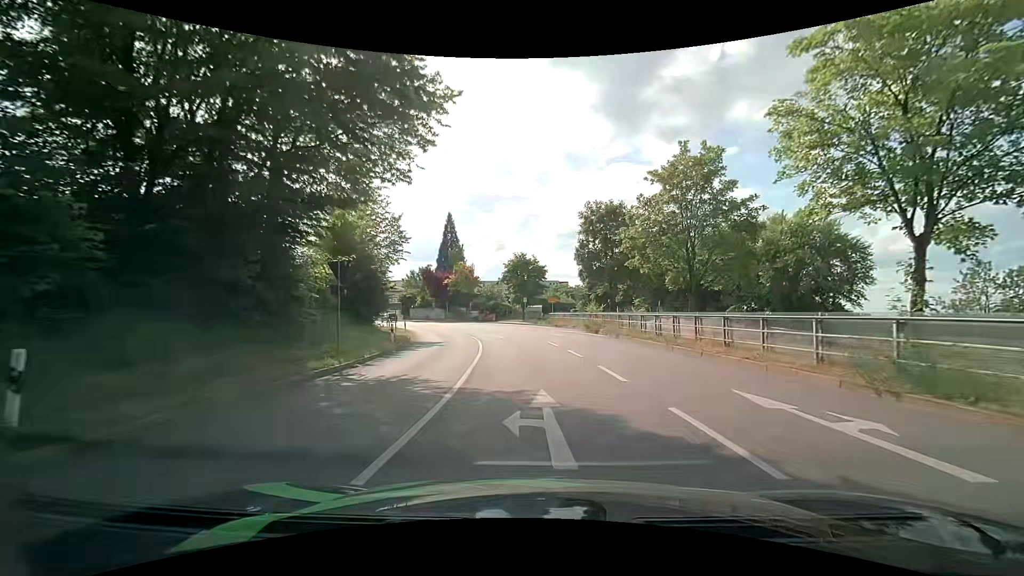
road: primary_link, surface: asphalt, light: Day
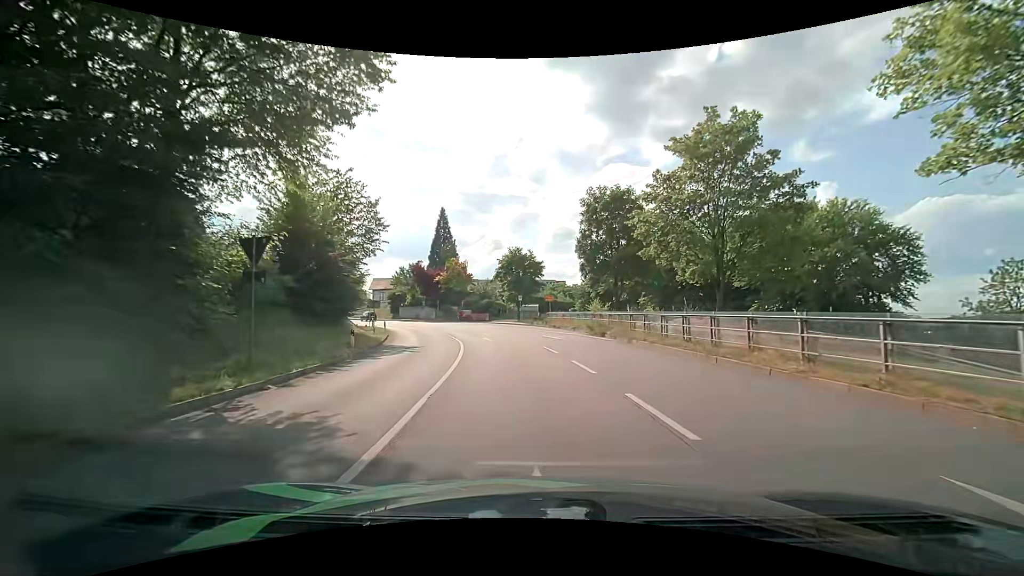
(0.0, +4.8) m; +1°
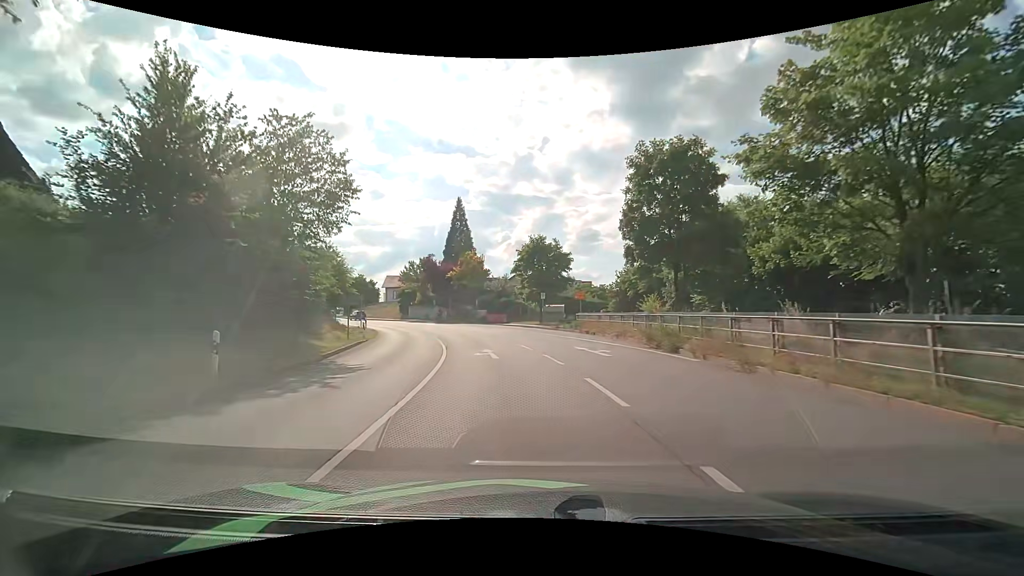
(-0.2, +10.1) m; -2°
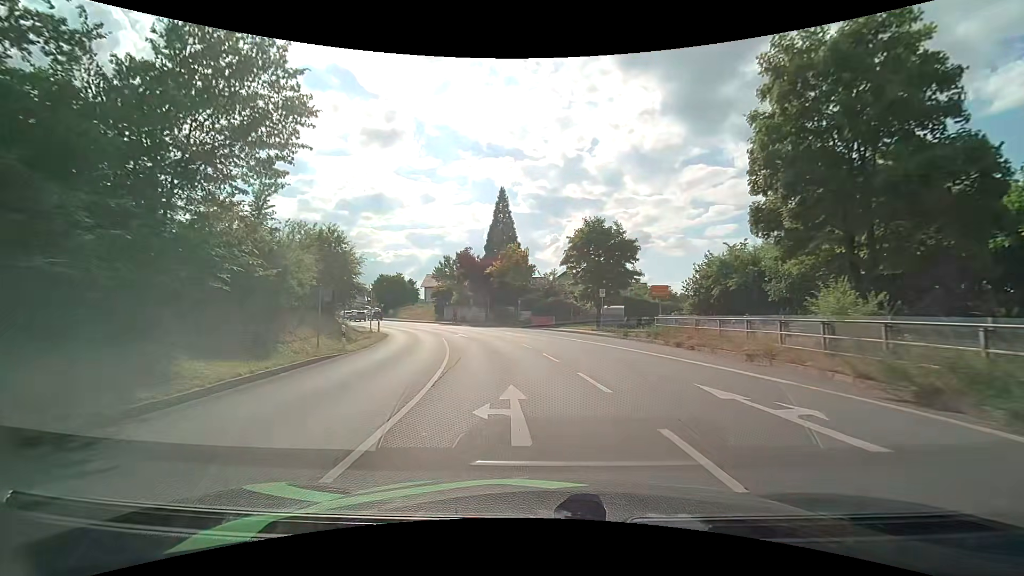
(-0.7, +10.4) m; -7°
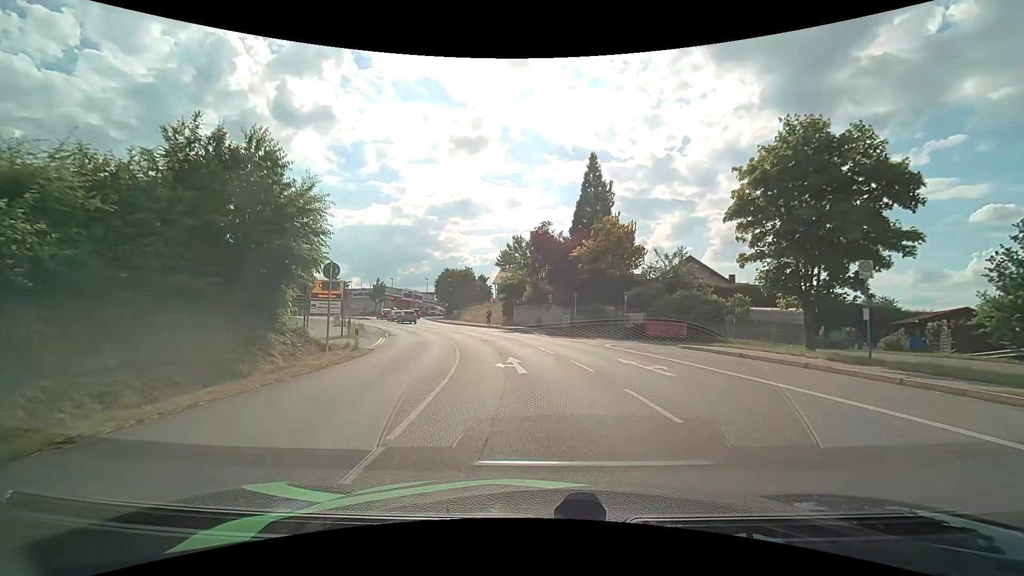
(-1.9, +20.0) m; -10°
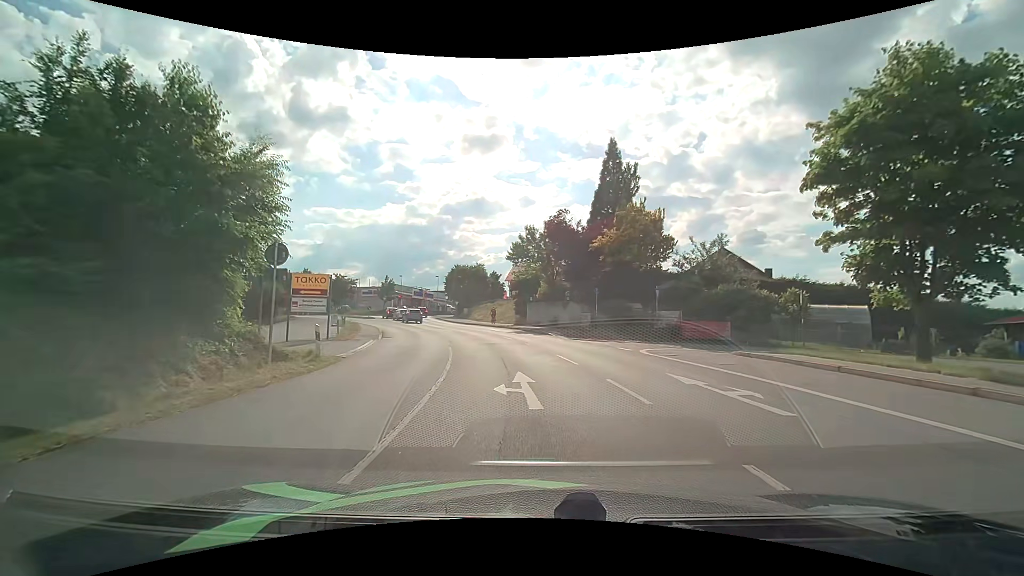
(-0.1, +4.7) m; -2°
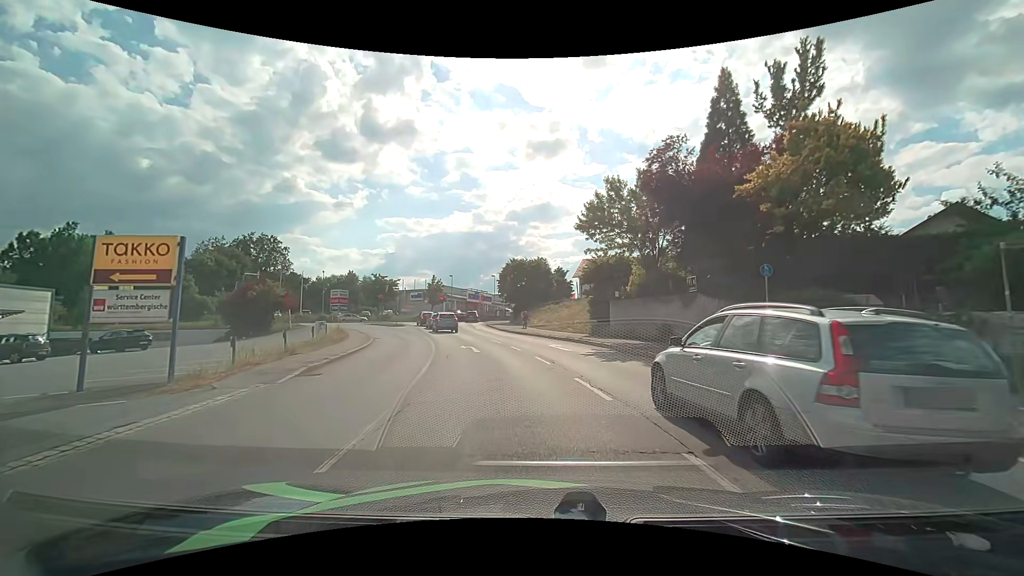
(-1.1, +17.2) m; -8°
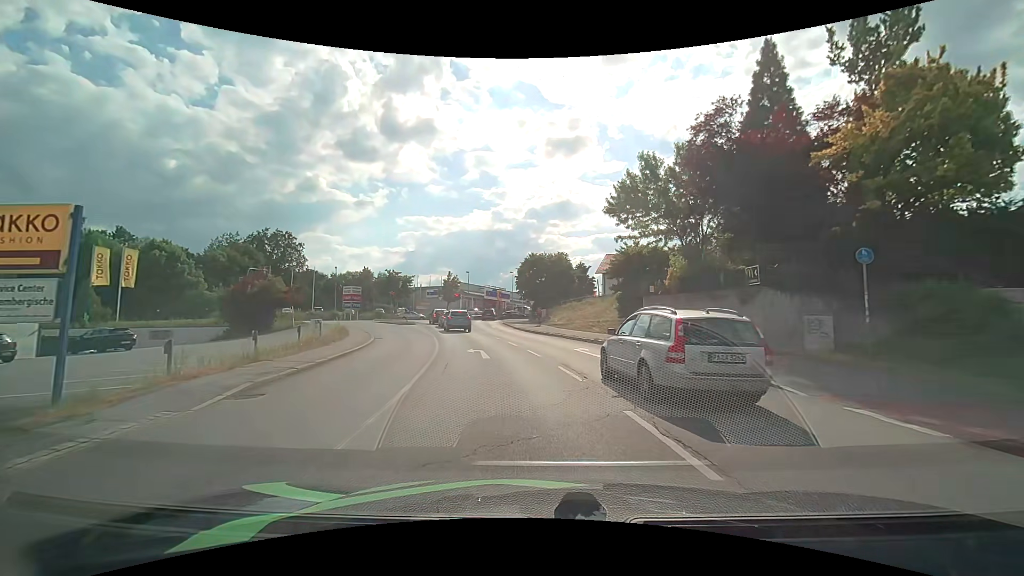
(-0.1, +3.8) m; -3°
(-1, +10) (-2, +20) (-4, +30) (-6, +40) (-8, +49) (-12, +59) (-17, +67) (-27, +70) (-36, +67) (-45, +63) m
